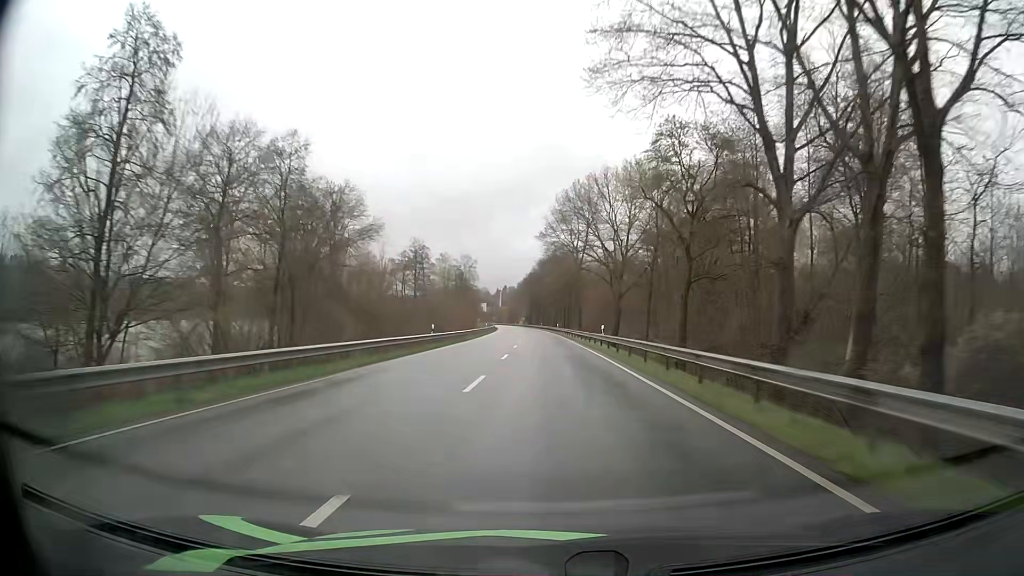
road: primary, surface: asphalt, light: Day
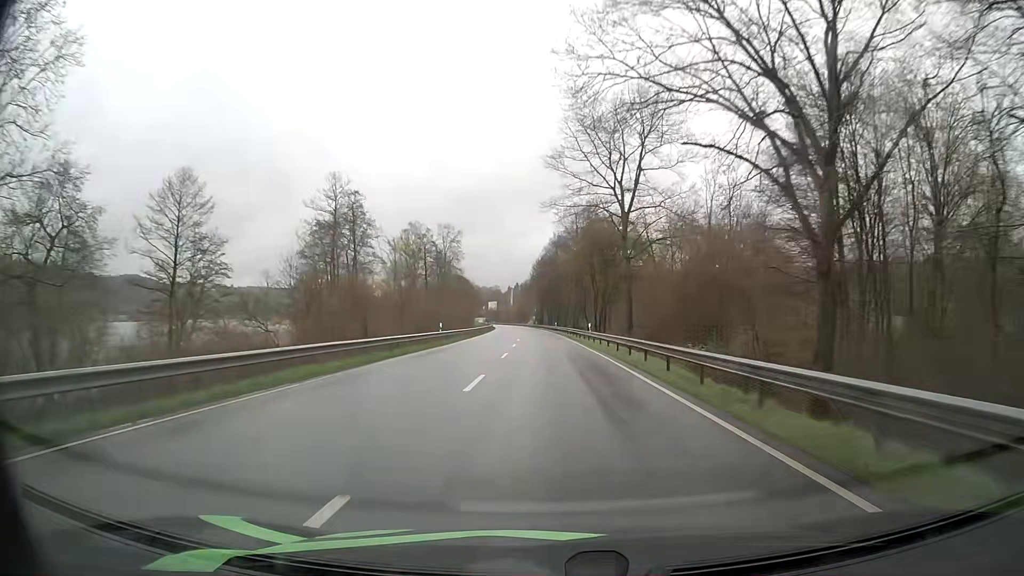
(-0.6, +48.3) m; -1°
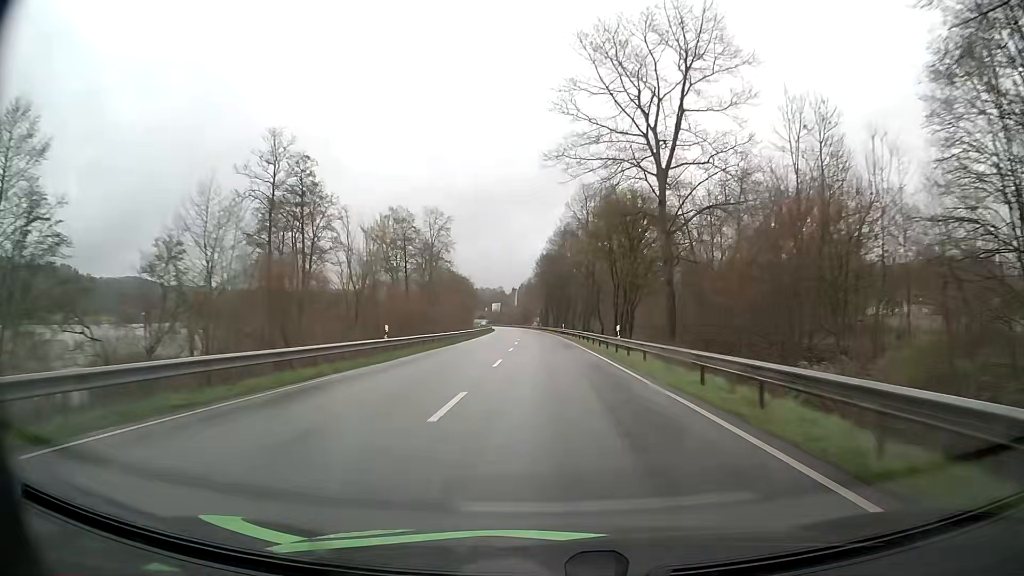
(-0.1, +16.1) m; -1°
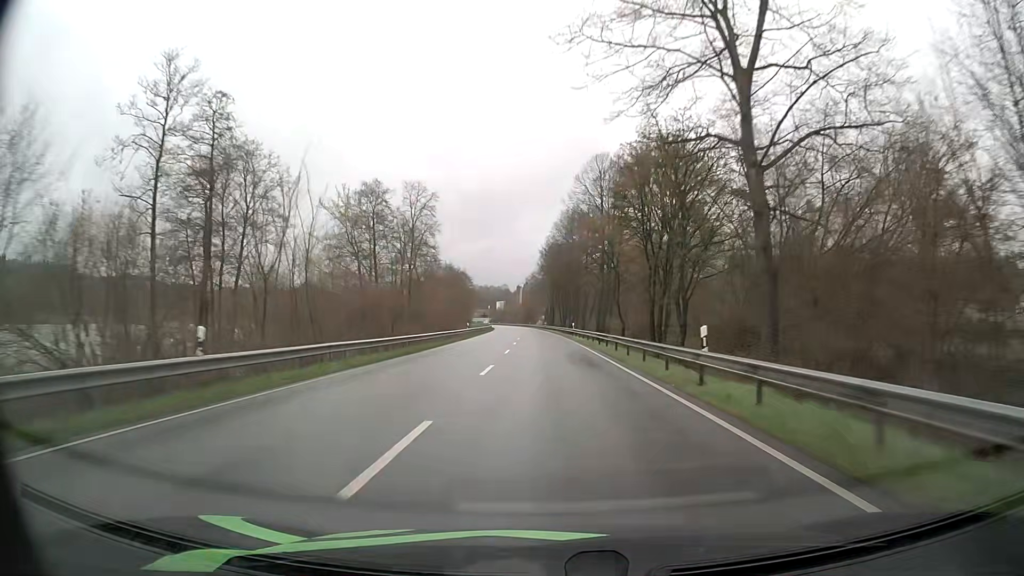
(0.0, +16.1) m; 0°
(0, +10) (0, +20) (0, +30) (0, +40) (-1, +50) (-1, +60) (-1, +70) (-1, +80) (-2, +90) (-2, +100) m
